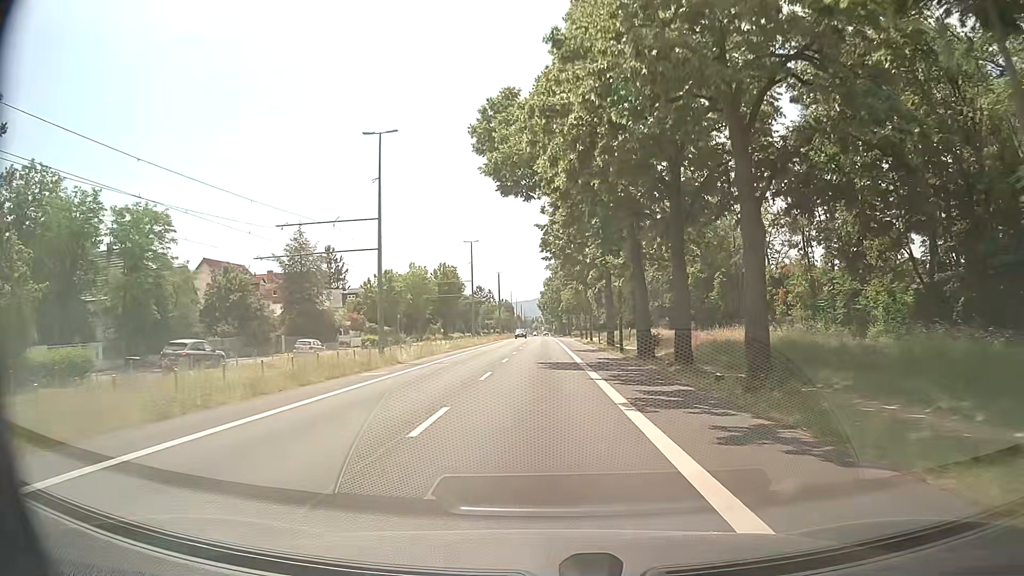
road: tertiary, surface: asphalt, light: Day
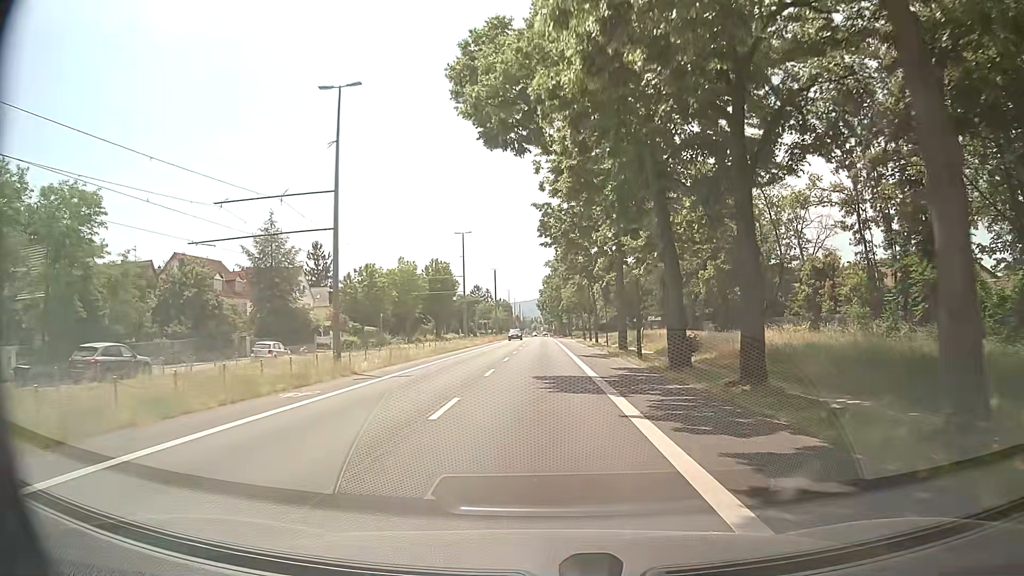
(0.0, +7.5) m; 0°
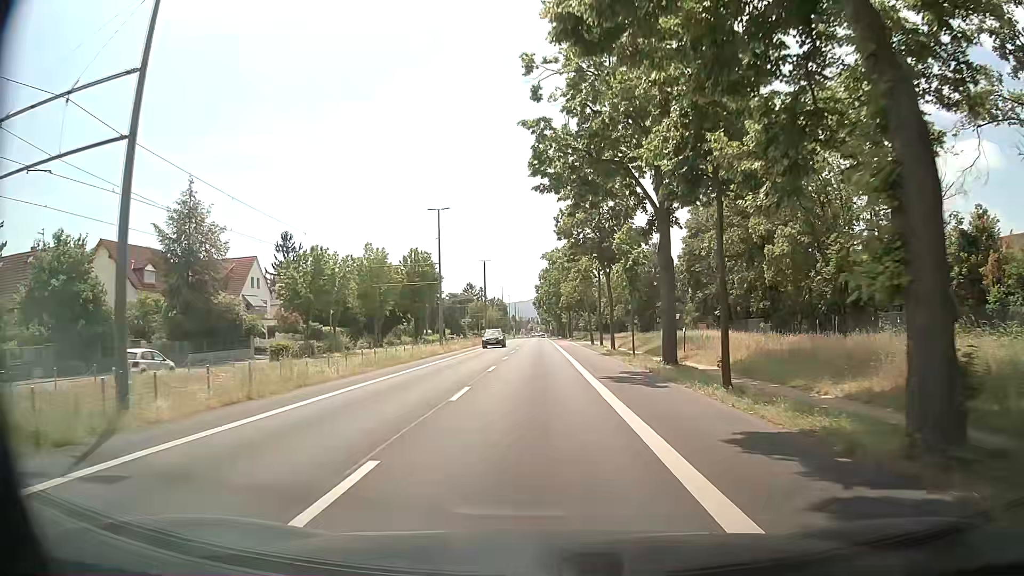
(+0.1, +15.0) m; -1°
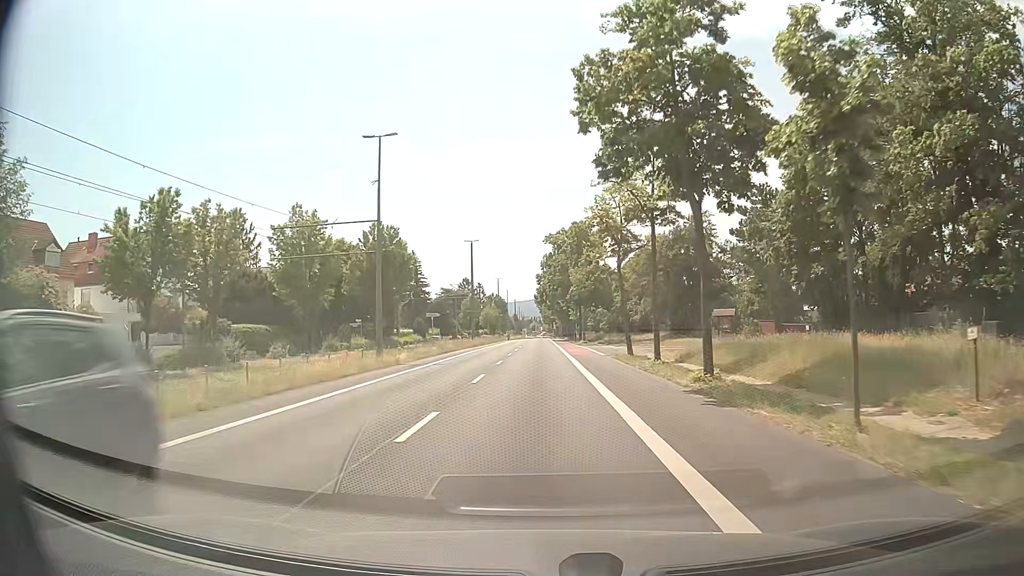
(+0.2, +22.6) m; 0°
(0, +10) (0, +20) (0, +30) (0, +40) (0, +50) (0, +60) (0, +70) (0, +80) (0, +90) (0, +100) m
